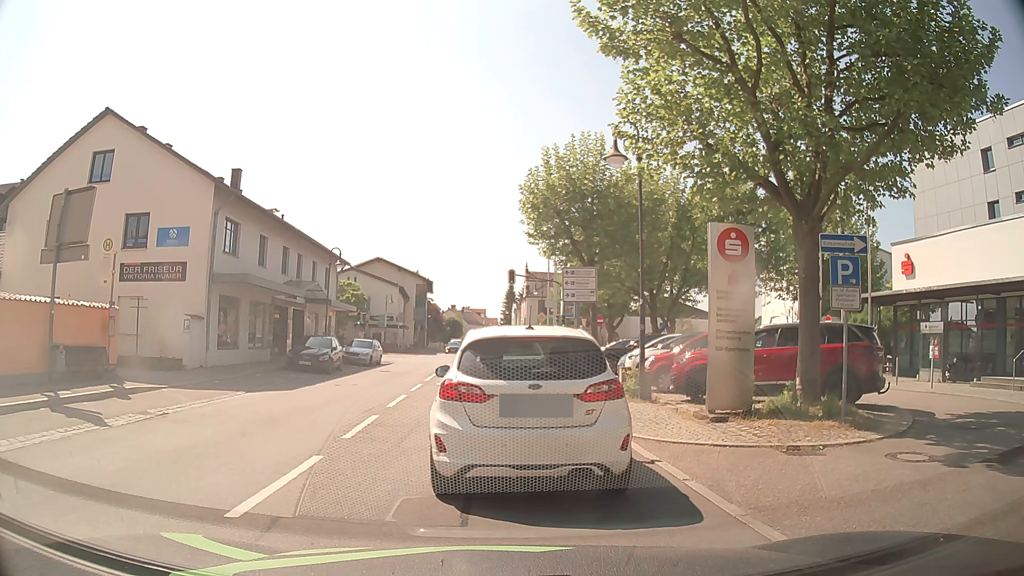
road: secondary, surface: asphalt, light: Day
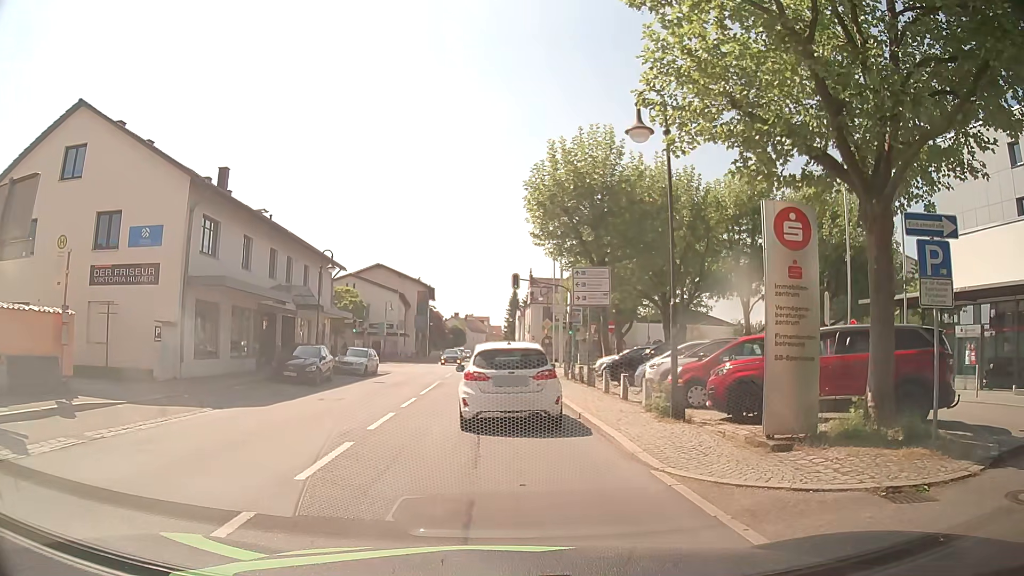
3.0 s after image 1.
(+0.1, +2.6) m; +2°
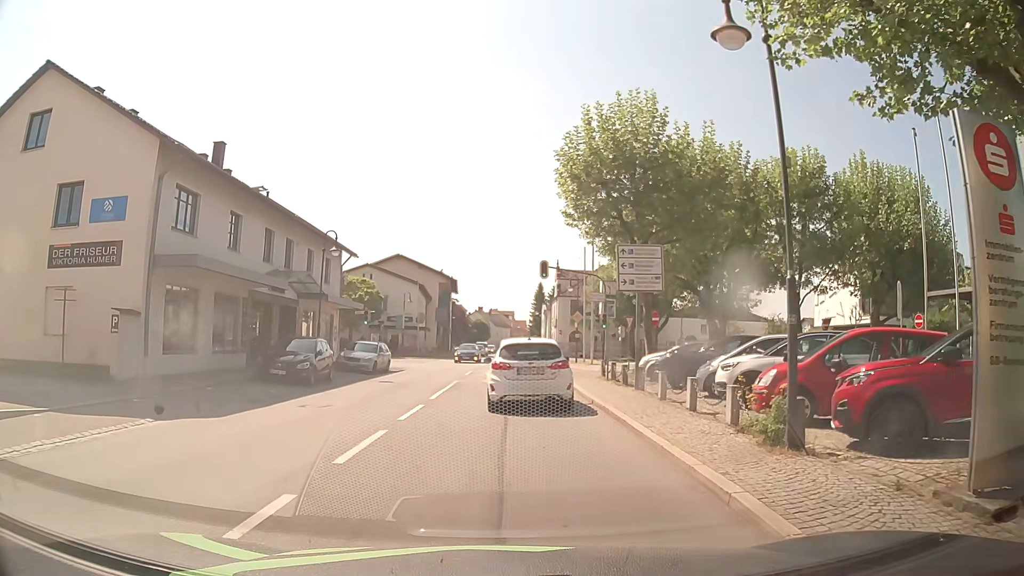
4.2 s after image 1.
(-0.1, +4.2) m; -3°
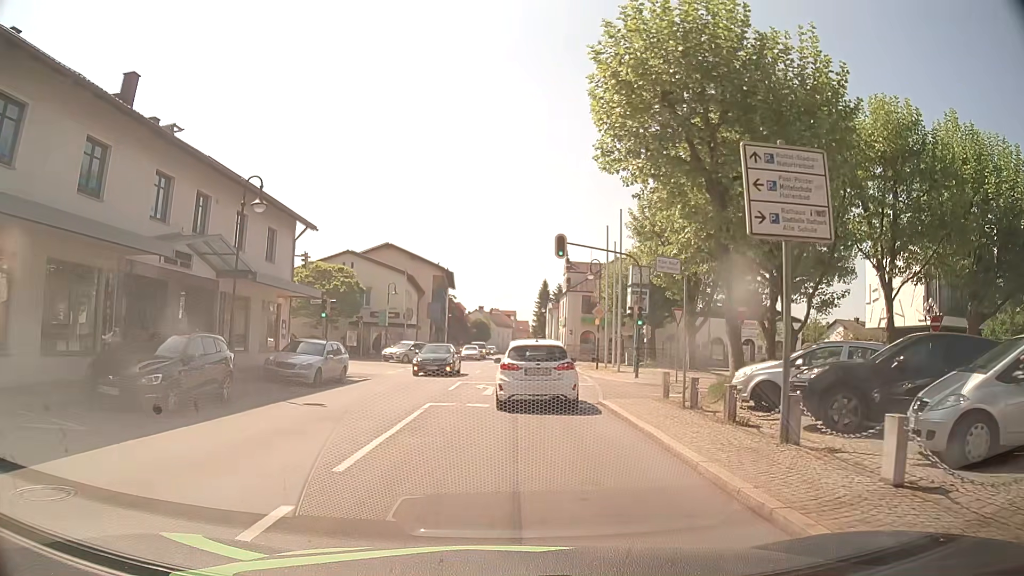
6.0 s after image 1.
(+0.1, +9.9) m; +1°
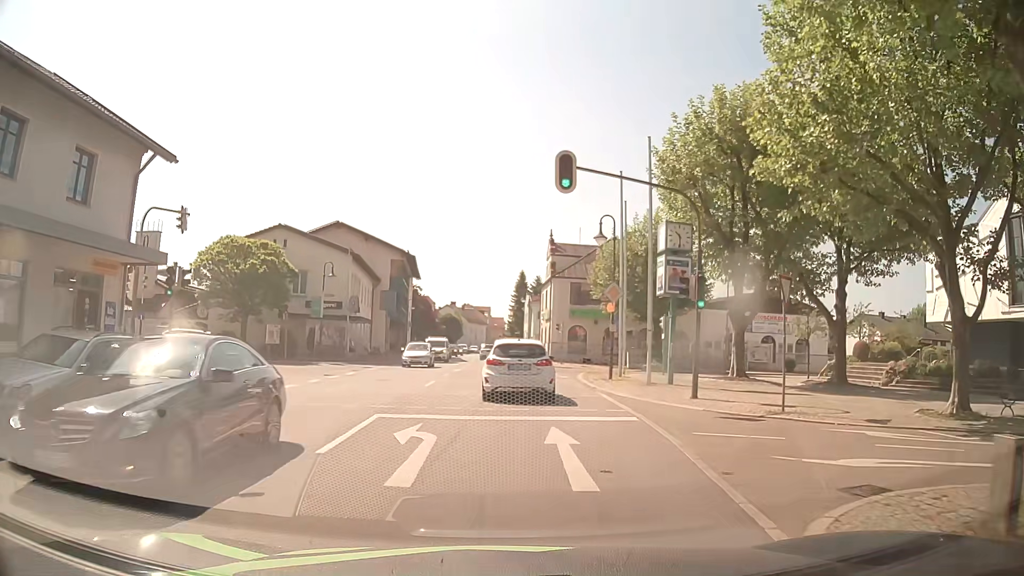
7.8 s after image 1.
(+0.2, +12.4) m; +2°
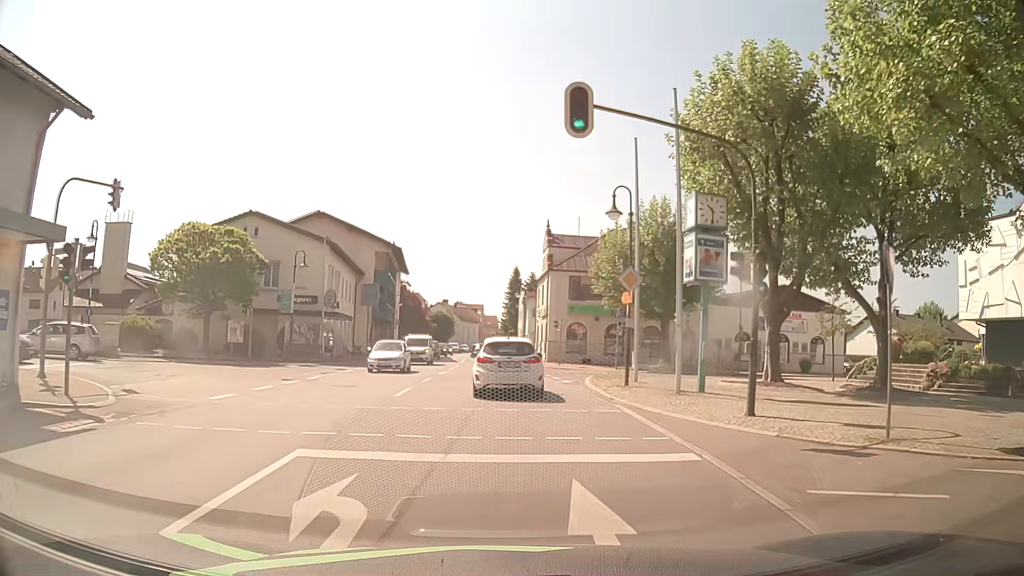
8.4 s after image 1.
(0.0, +4.6) m; +1°
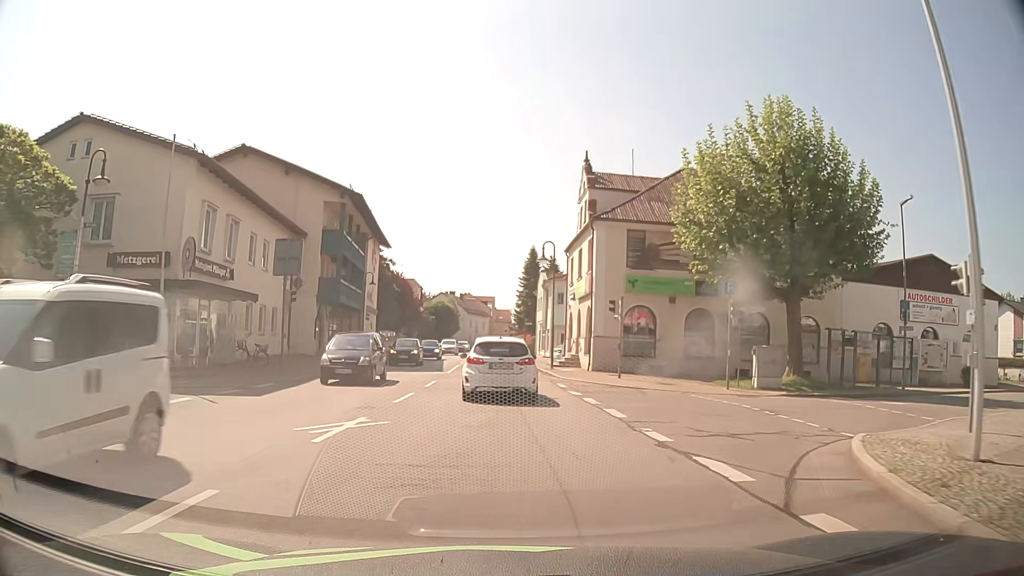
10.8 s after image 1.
(-0.2, +20.5) m; -1°
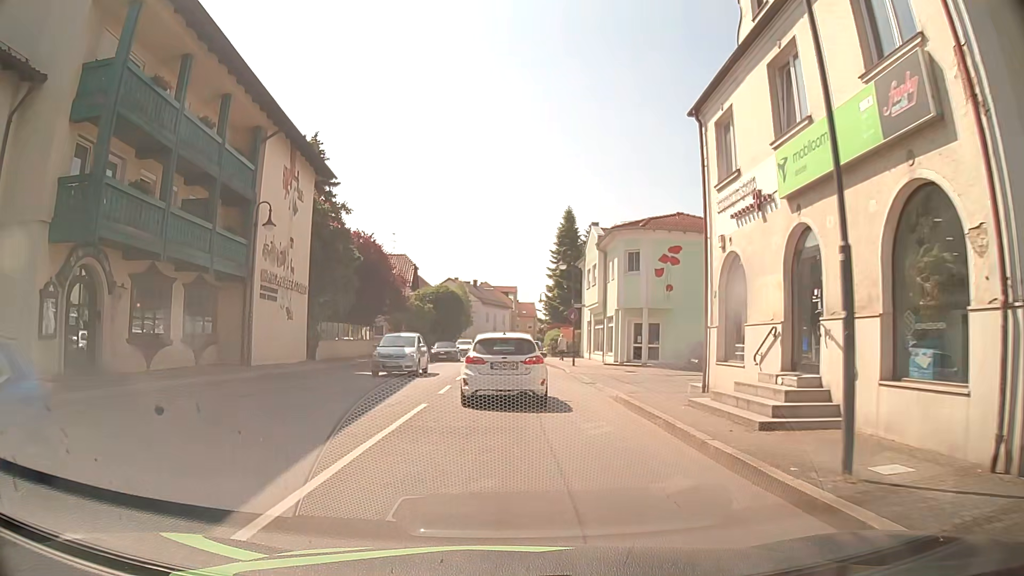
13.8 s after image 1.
(-0.4, +25.5) m; -2°
(0, +10) (0, +20) (0, +30) (0, +40) (0, +50) (0, +60) (0, +70) (+1, +80) (+3, +90) (+5, +100) m
